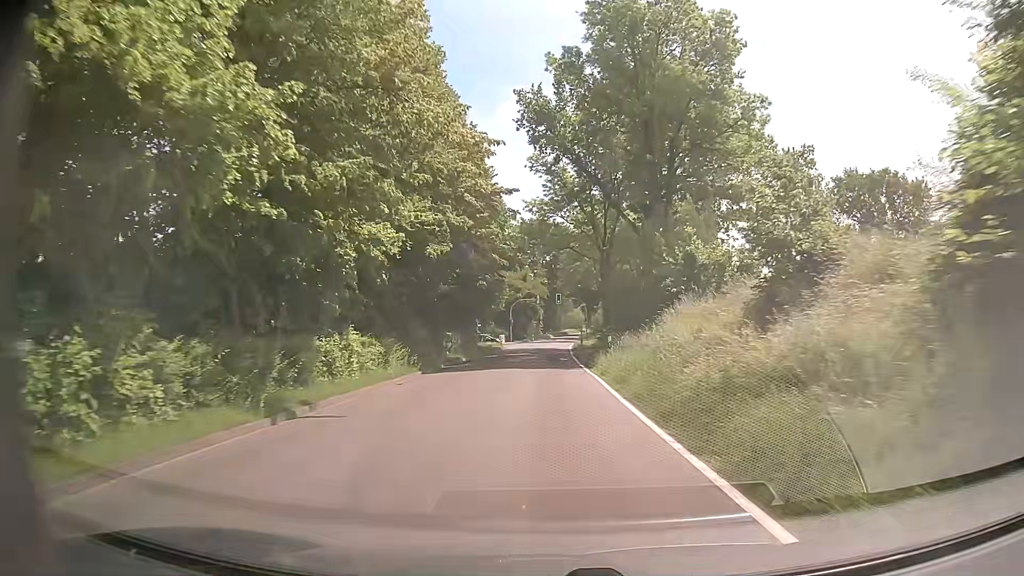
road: tertiary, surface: asphalt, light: Day
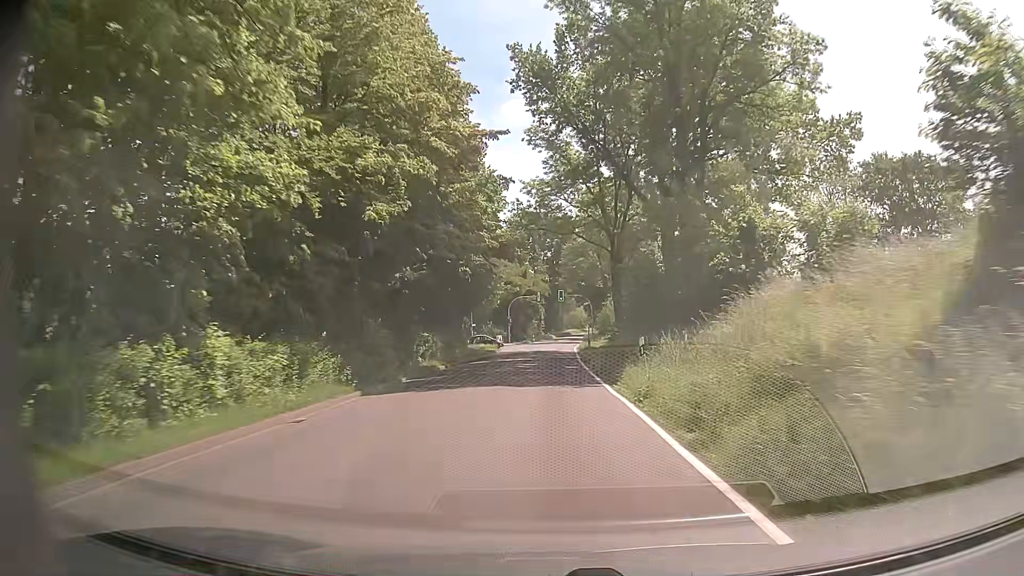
(0.0, +8.4) m; 0°
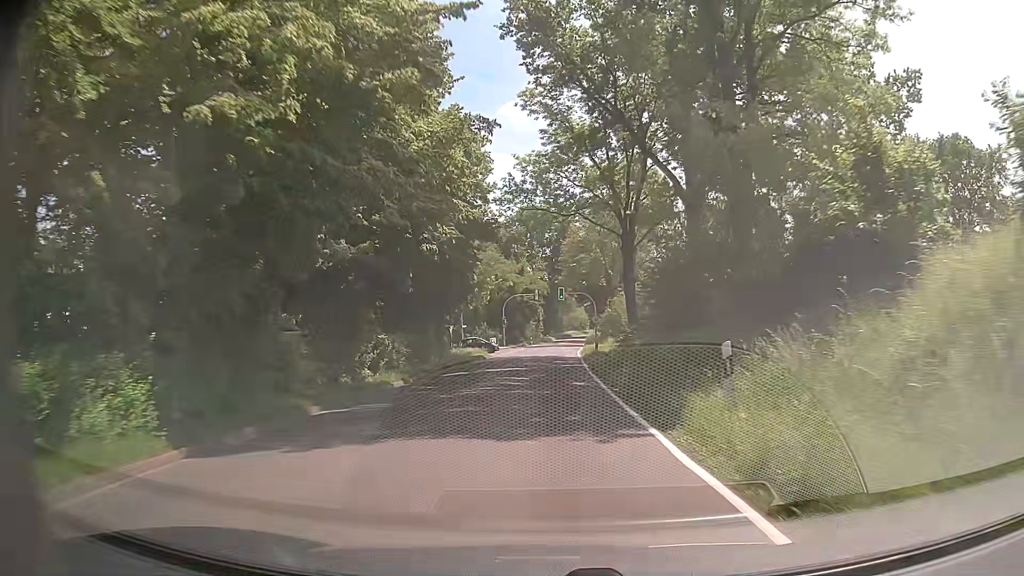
(-0.1, +8.3) m; 0°
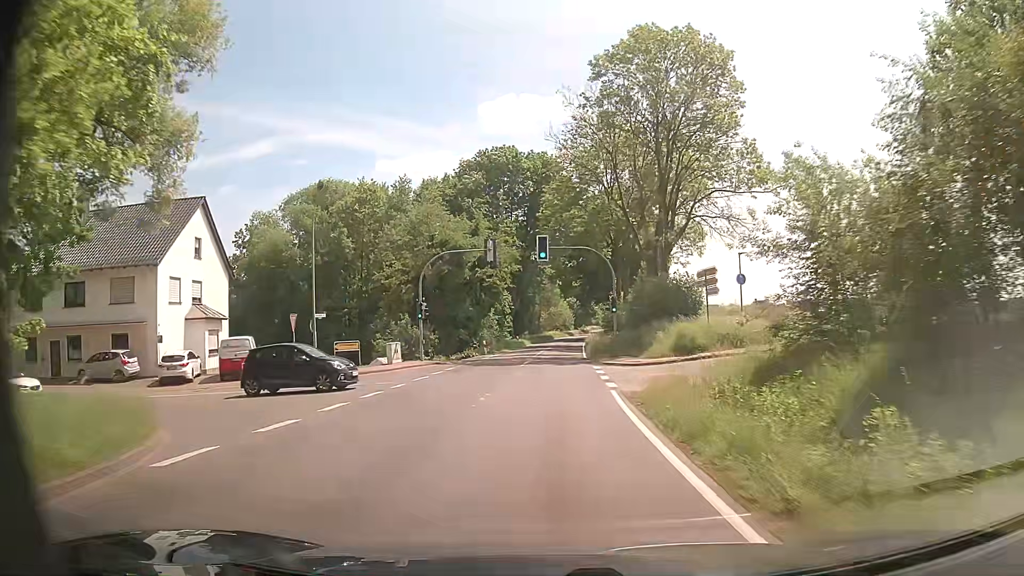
(+0.3, +41.6) m; +2°
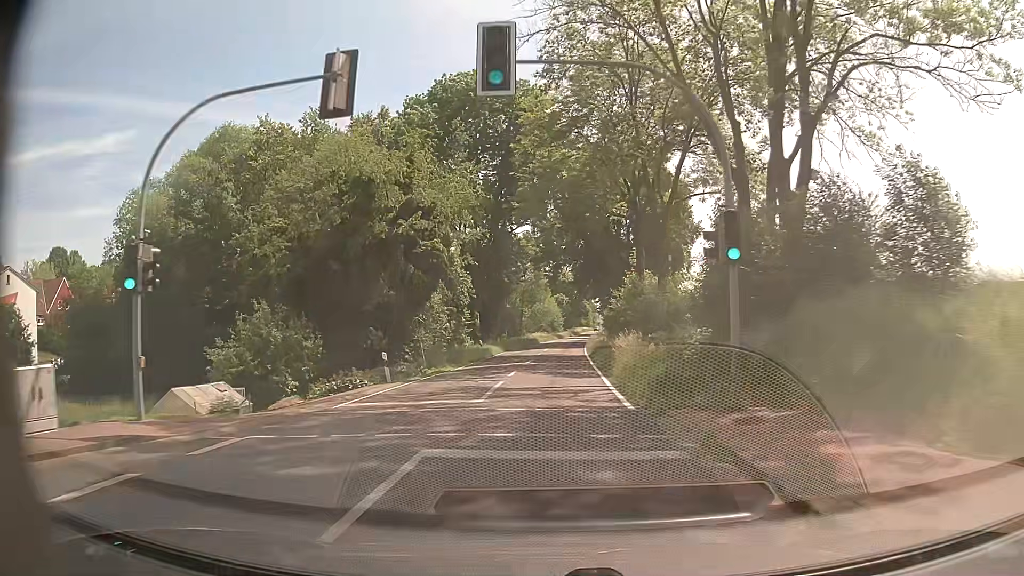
(+0.4, +26.1) m; +1°
